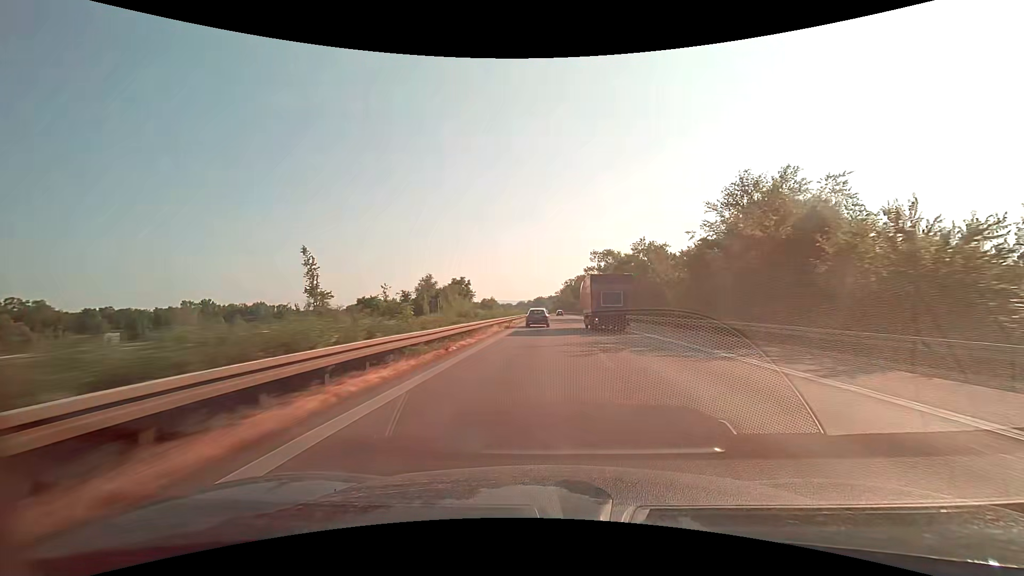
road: motorway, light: Day
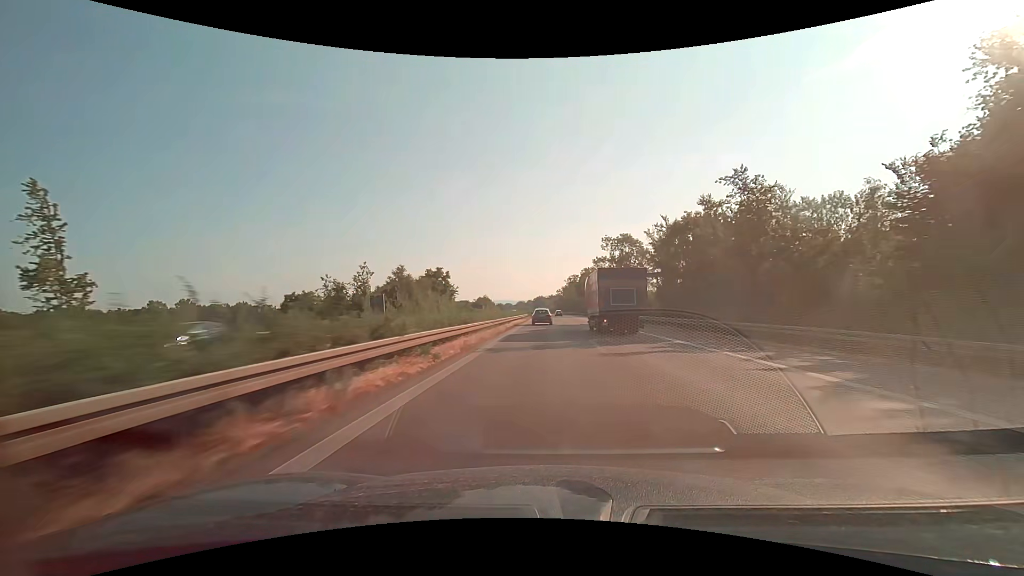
(+0.1, +32.2) m; 0°
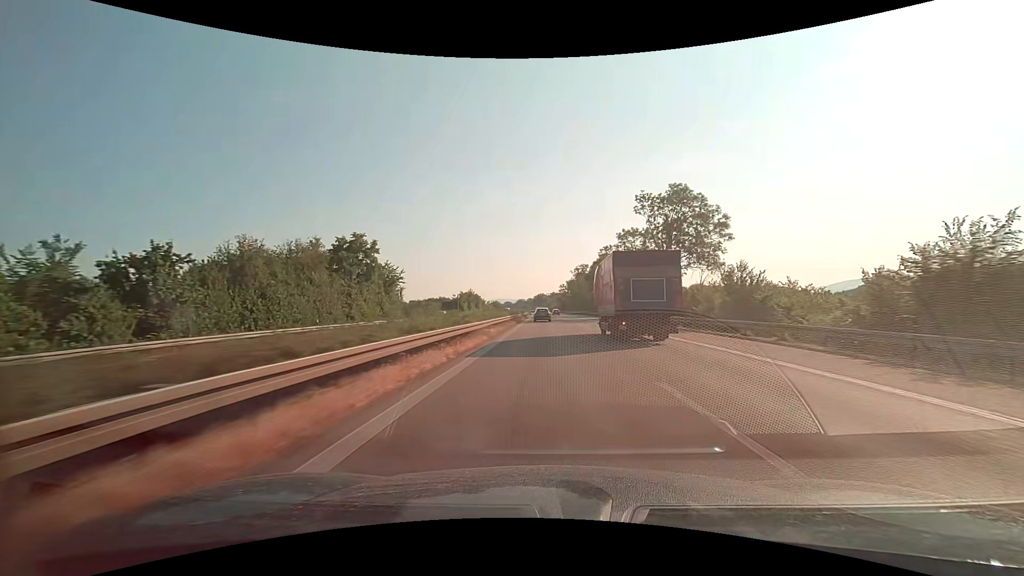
(0.0, +48.7) m; 0°
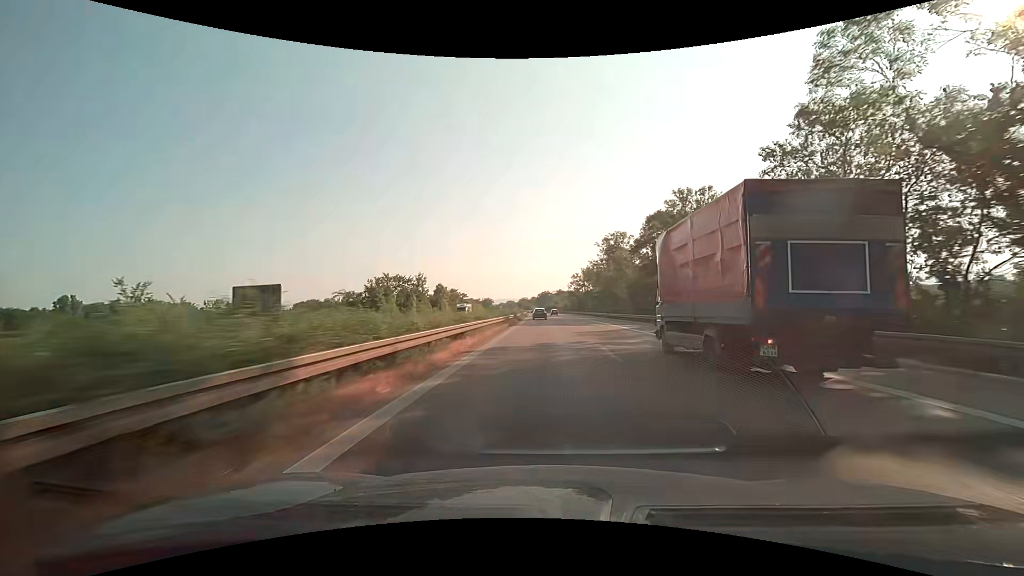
(-0.5, +80.5) m; -1°
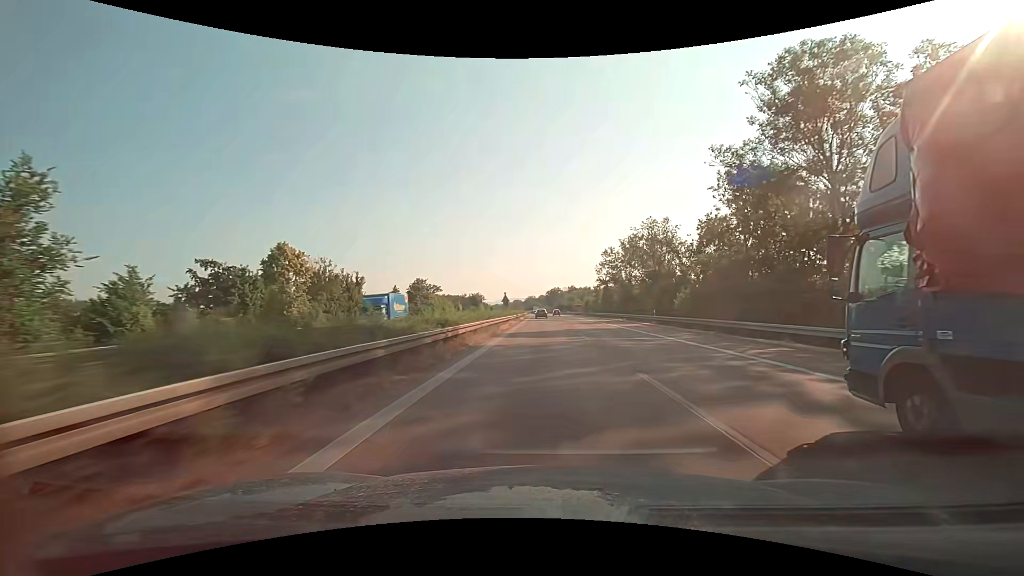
(-0.7, +80.7) m; -1°
(0, +10) (0, +20) (0, +30) (0, +40) (0, +50) (0, +60) (0, +70) (0, +80) (-1, +90) (-1, +100) m
